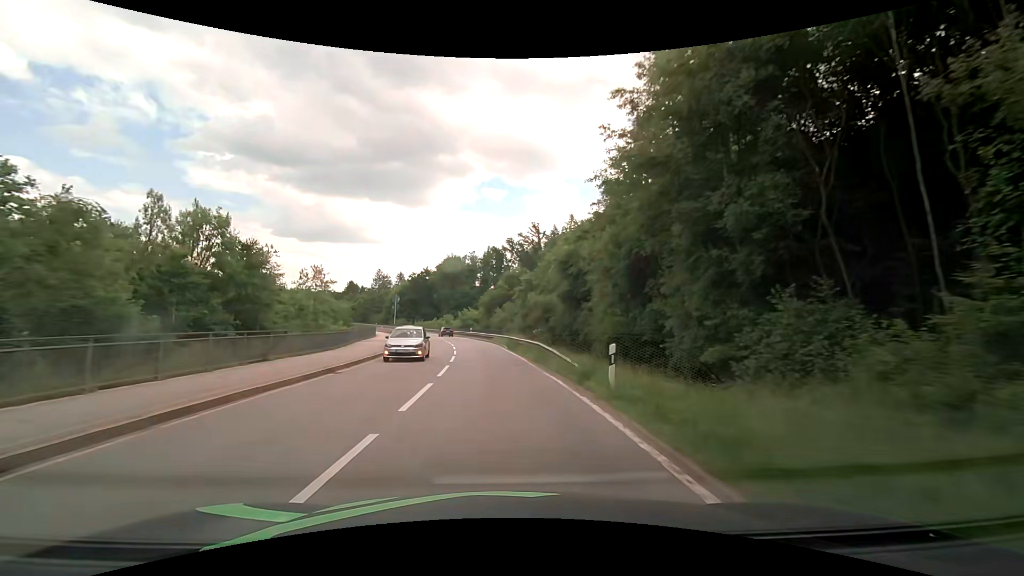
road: secondary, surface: asphalt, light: Day
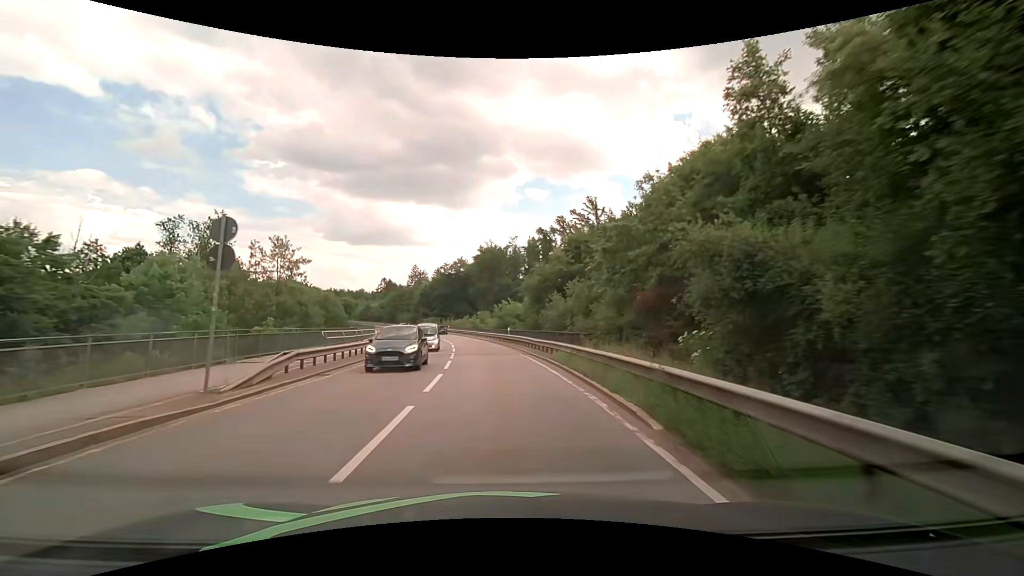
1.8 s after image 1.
(-1.2, +28.0) m; -5°
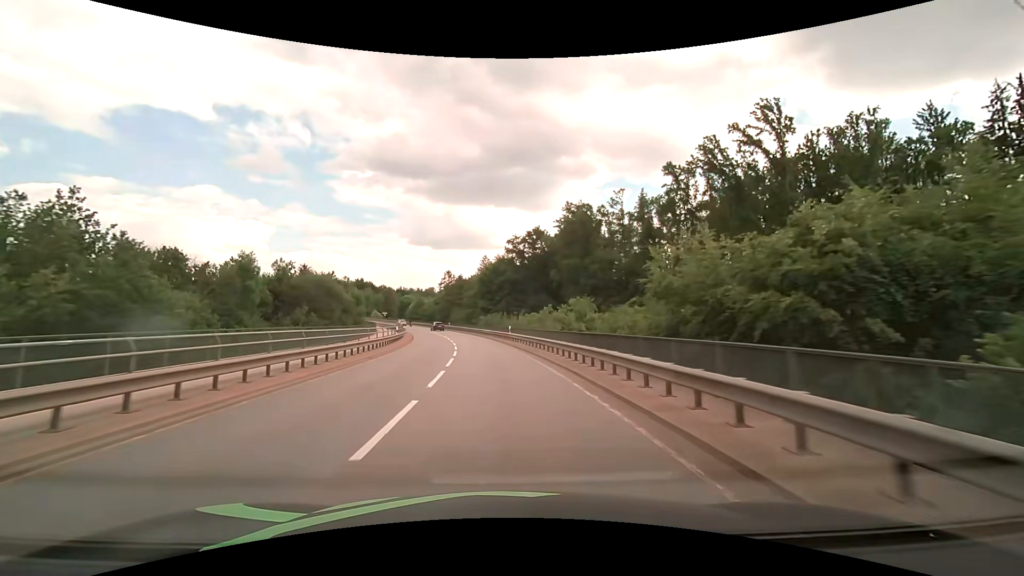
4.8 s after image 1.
(-3.8, +47.4) m; -9°
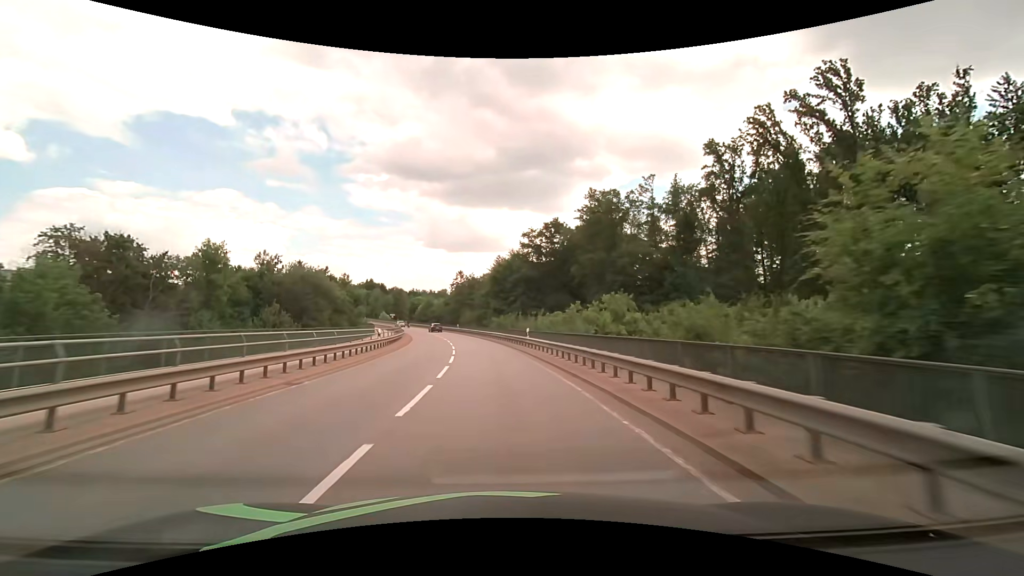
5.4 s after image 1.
(-0.1, +9.6) m; -2°
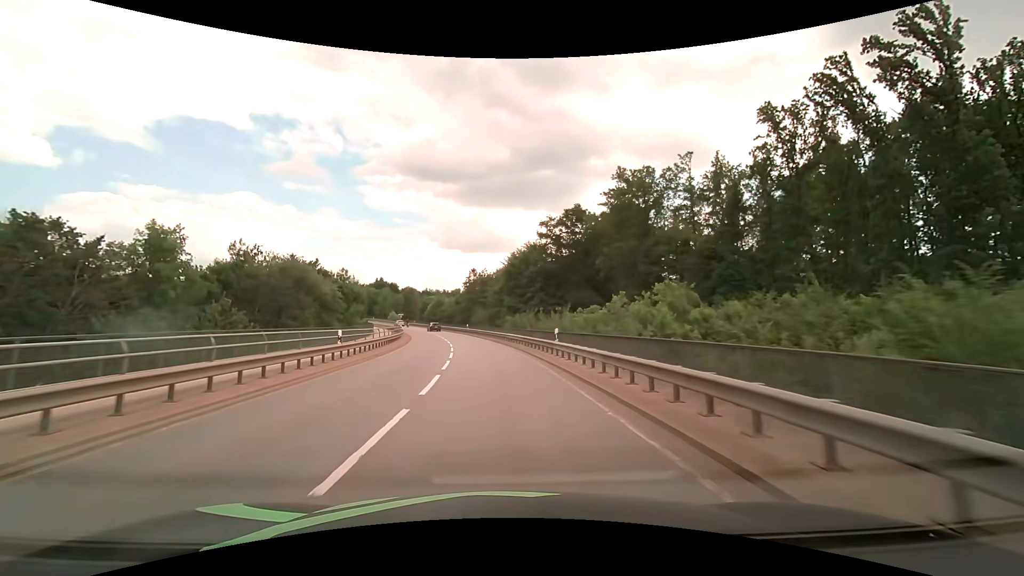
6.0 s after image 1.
(-0.1, +9.6) m; -2°
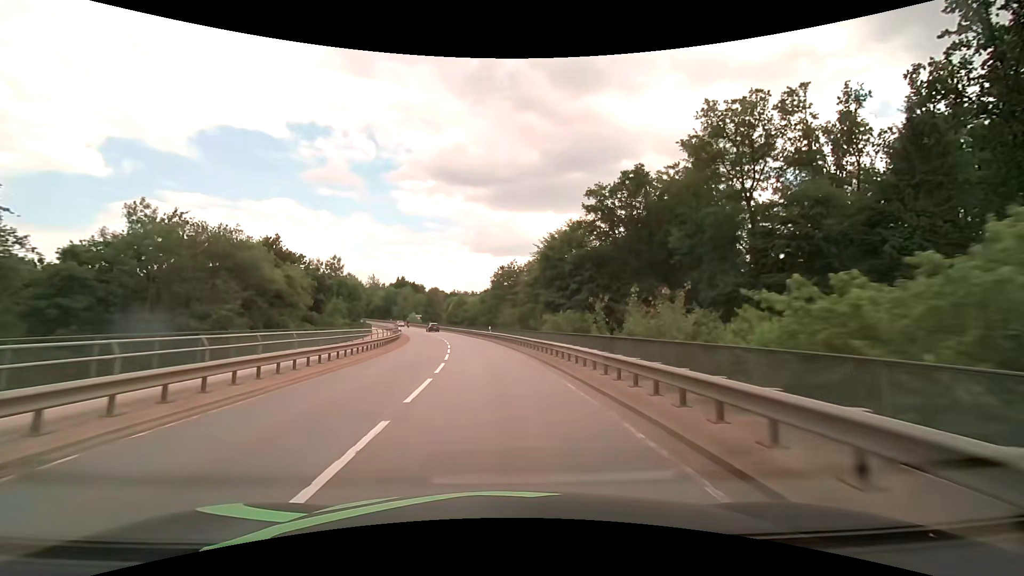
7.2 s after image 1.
(-0.6, +19.1) m; -3°
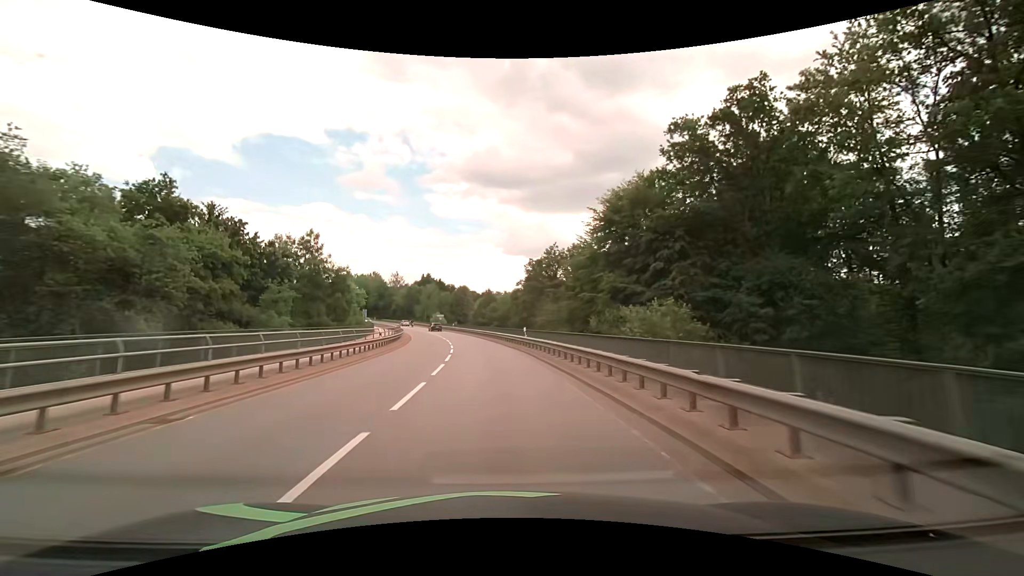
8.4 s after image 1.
(-0.6, +19.1) m; -4°
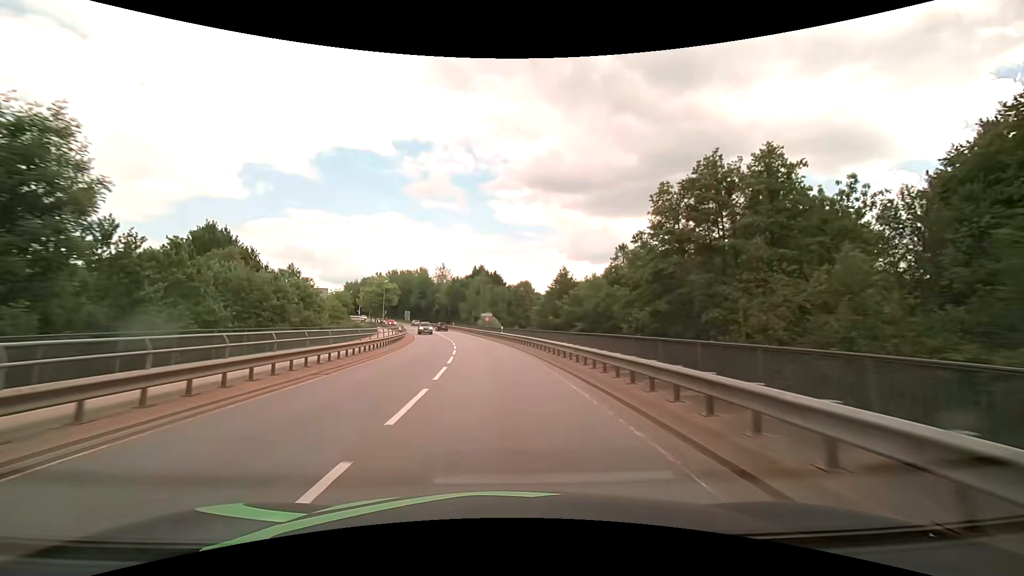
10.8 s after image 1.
(-2.3, +37.6) m; -7°
(0, +10) (-1, +20) (-1, +30) (-3, +40) (-4, +50) (-6, +60) (-7, +69) (-10, +79) (-12, +89) (-14, +99) m
